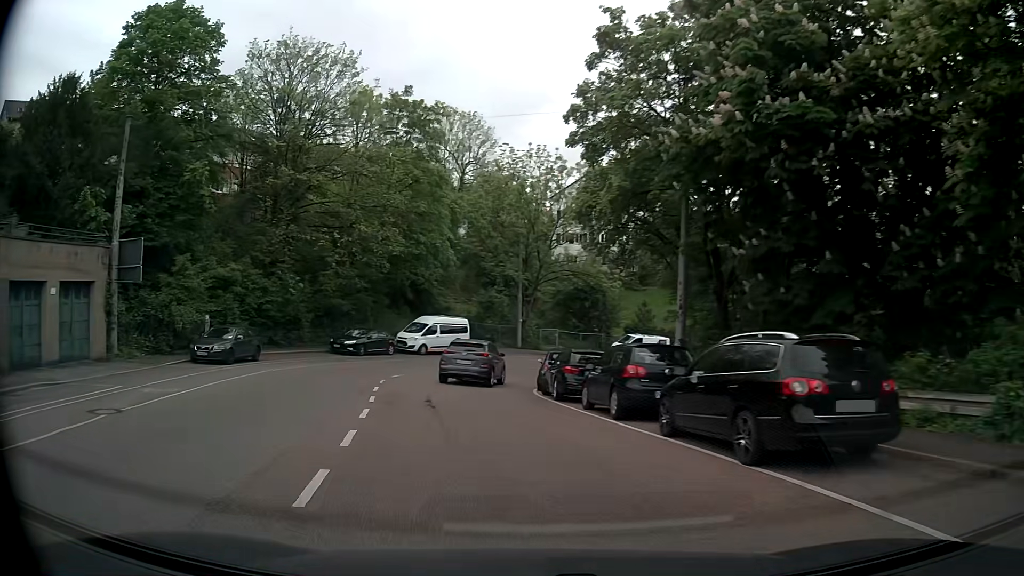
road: tertiary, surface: asphalt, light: Day
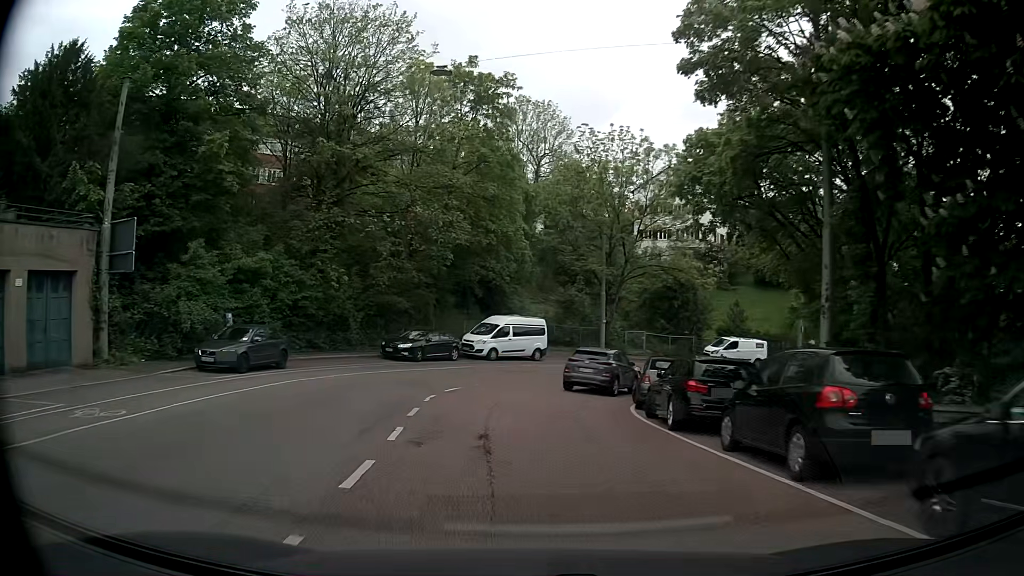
(-0.3, +5.5) m; -7°
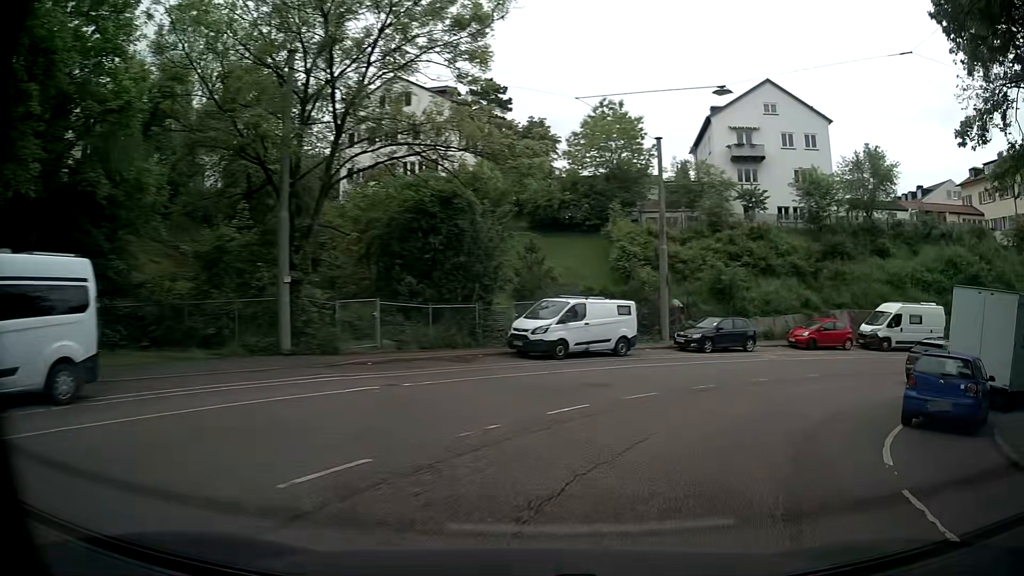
(+2.7, +26.7) m; +25°
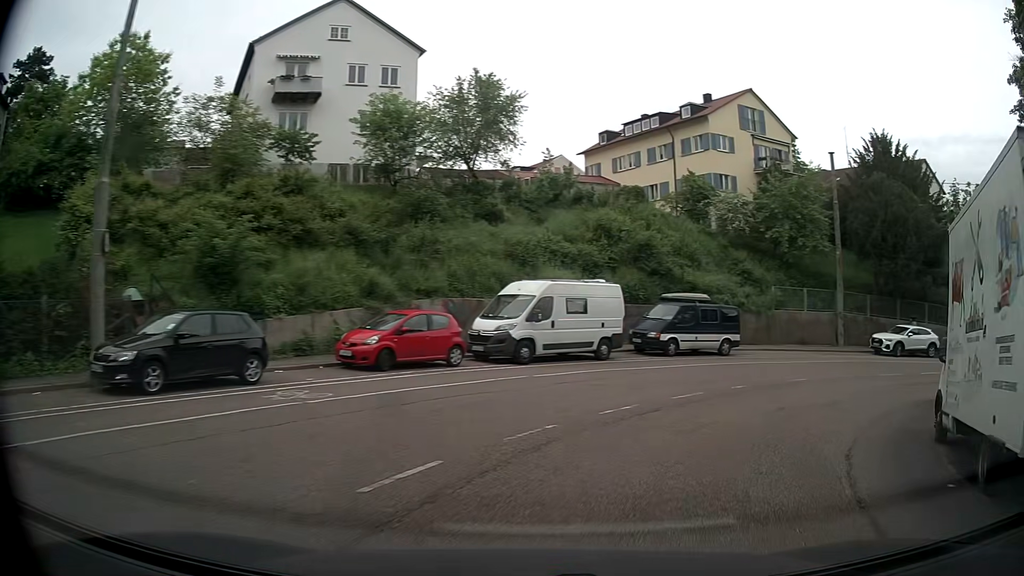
(+5.0, +15.0) m; +38°
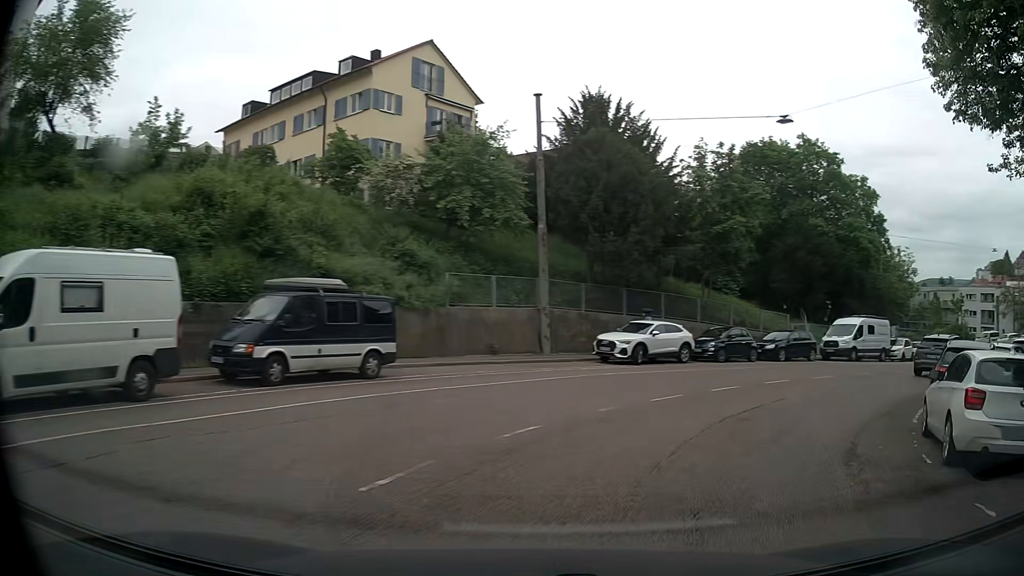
(+2.6, +10.4) m; +29°
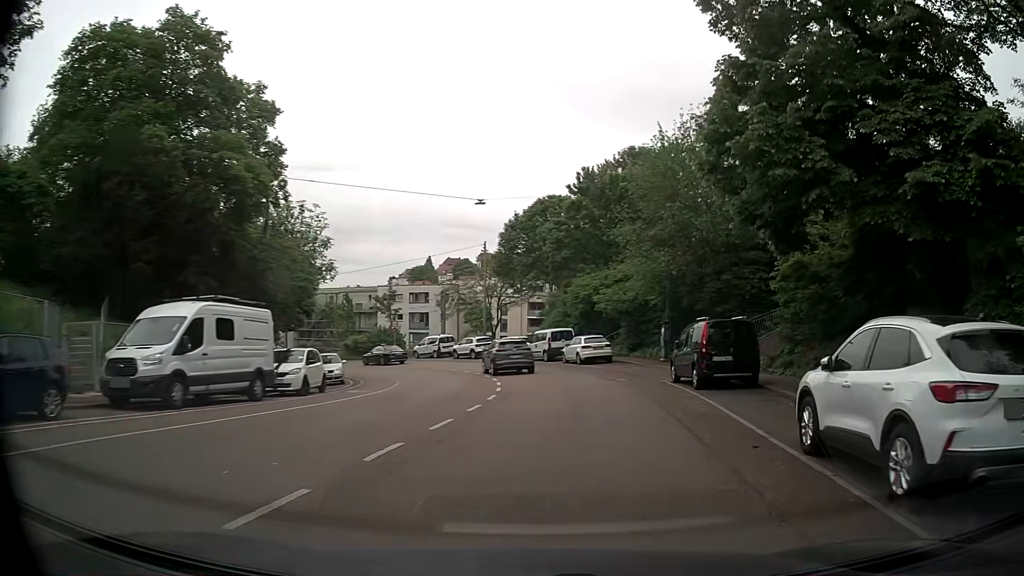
(+10.3, +19.6) m; +53°
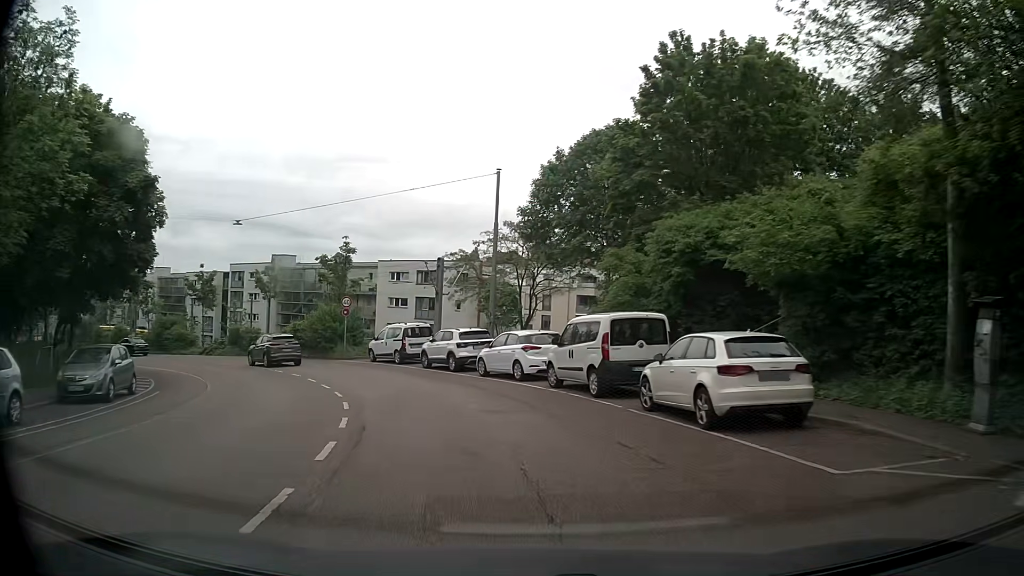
(+0.6, +24.1) m; -5°
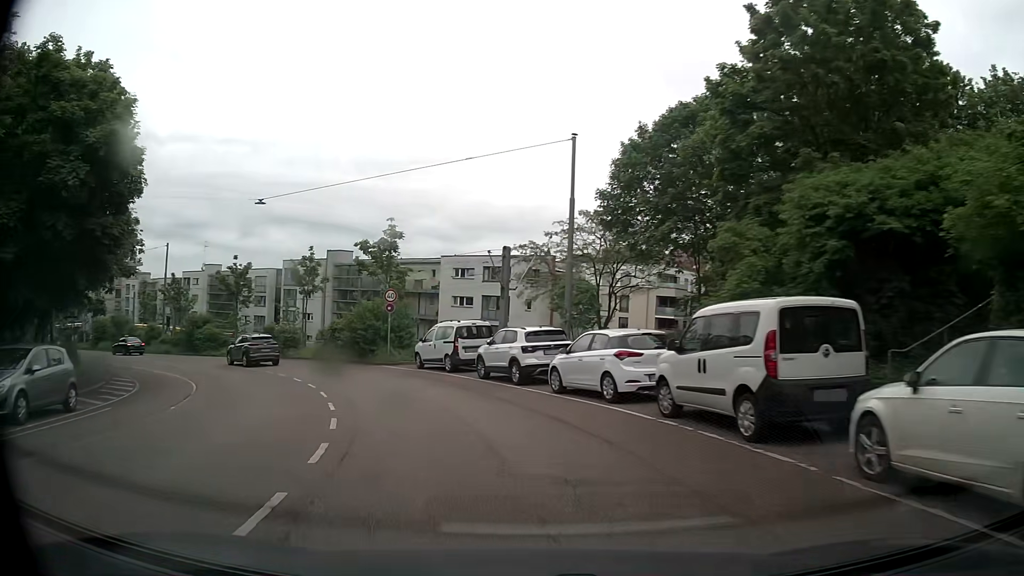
(-0.2, +6.3) m; -6°
(-1, +10) (-4, +19) (-9, +28) (-15, +36) (-23, +42) (-31, +48) (-40, +53) (-48, +59) (-56, +65) (-64, +70) m
